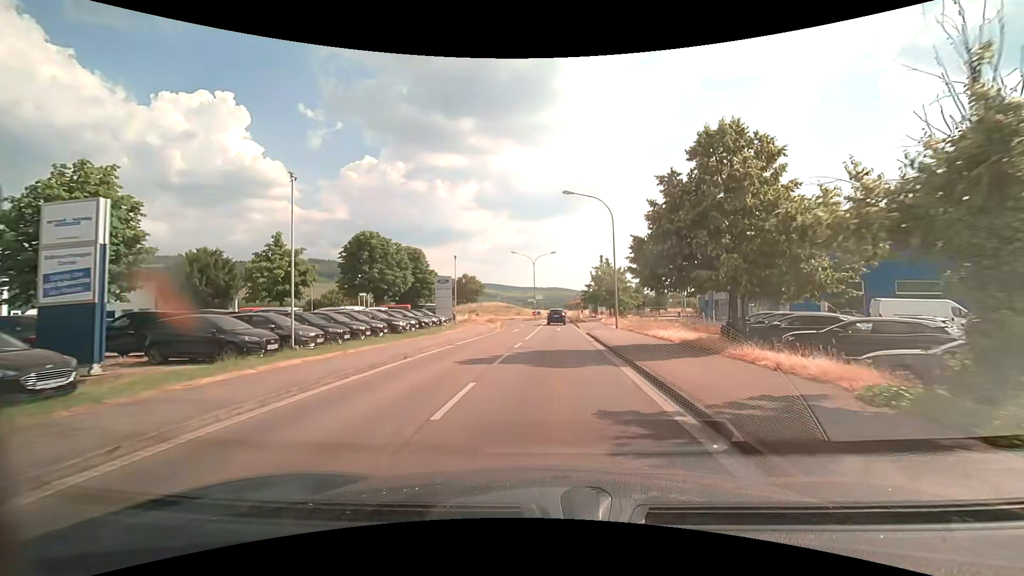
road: tertiary_link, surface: asphalt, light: Day
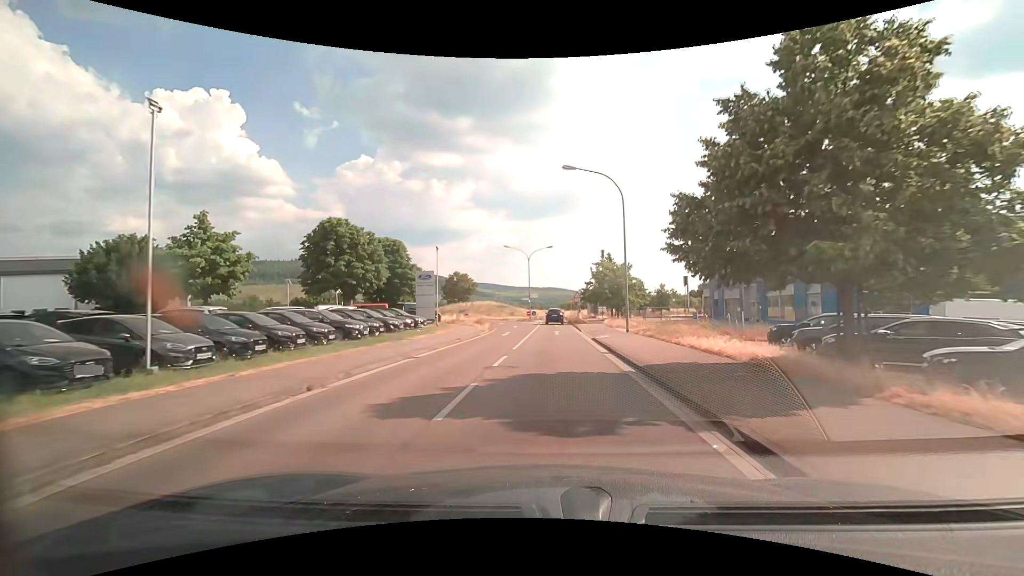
(0.0, +6.3) m; 0°
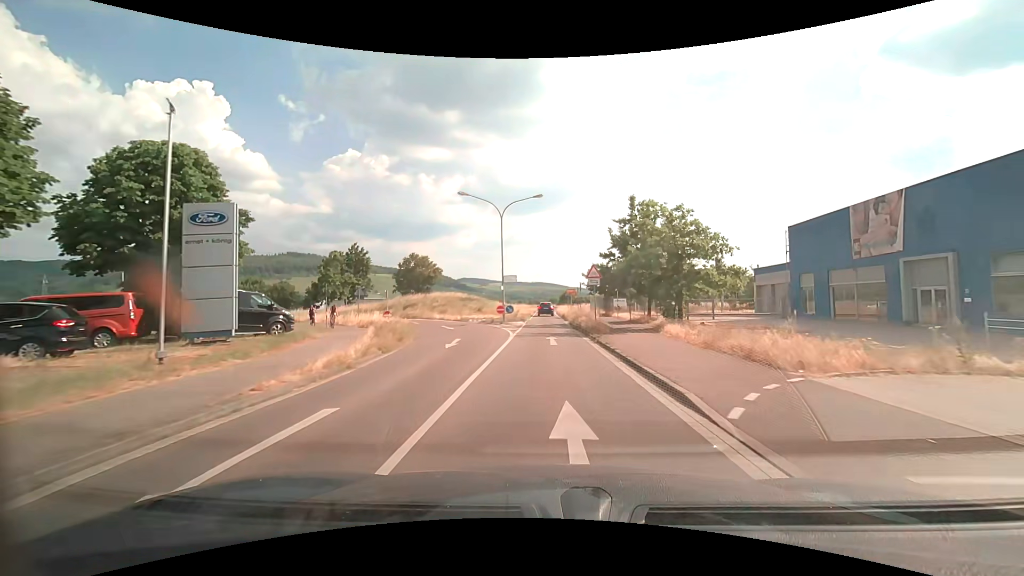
(+0.3, +27.7) m; +1°
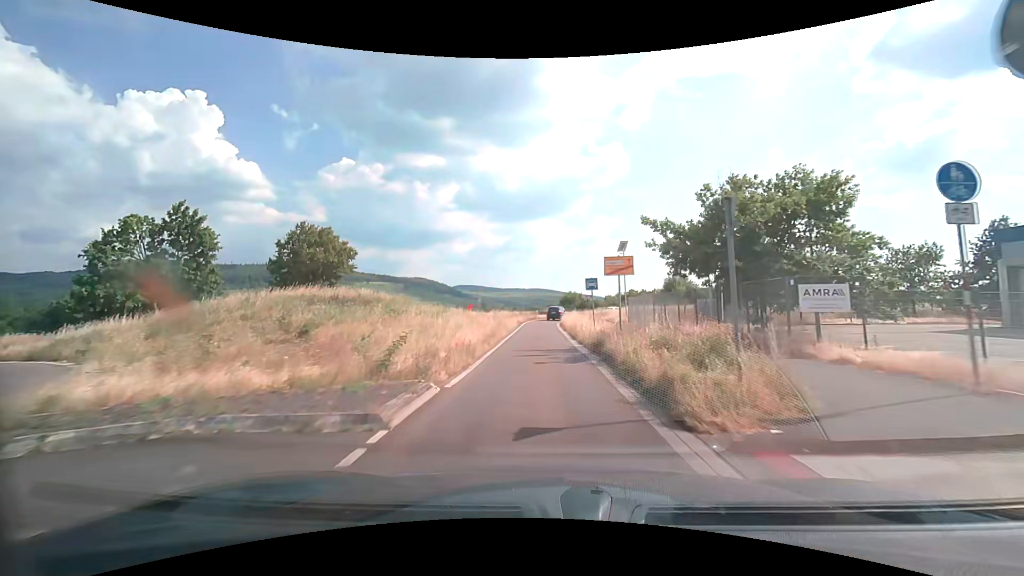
(+0.4, +35.5) m; 0°
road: tertiary
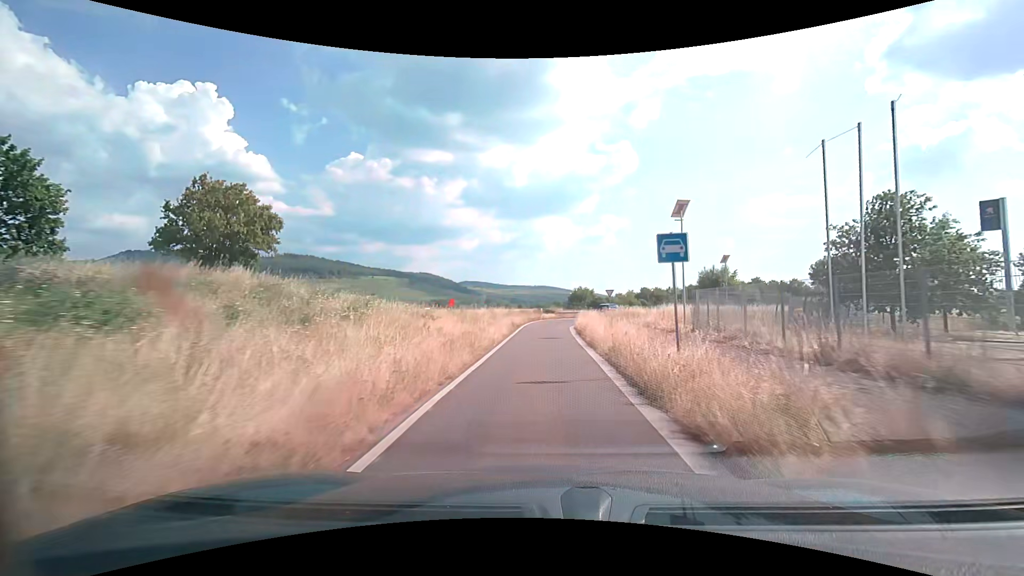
(-0.1, +14.5) m; -1°
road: trunk_link
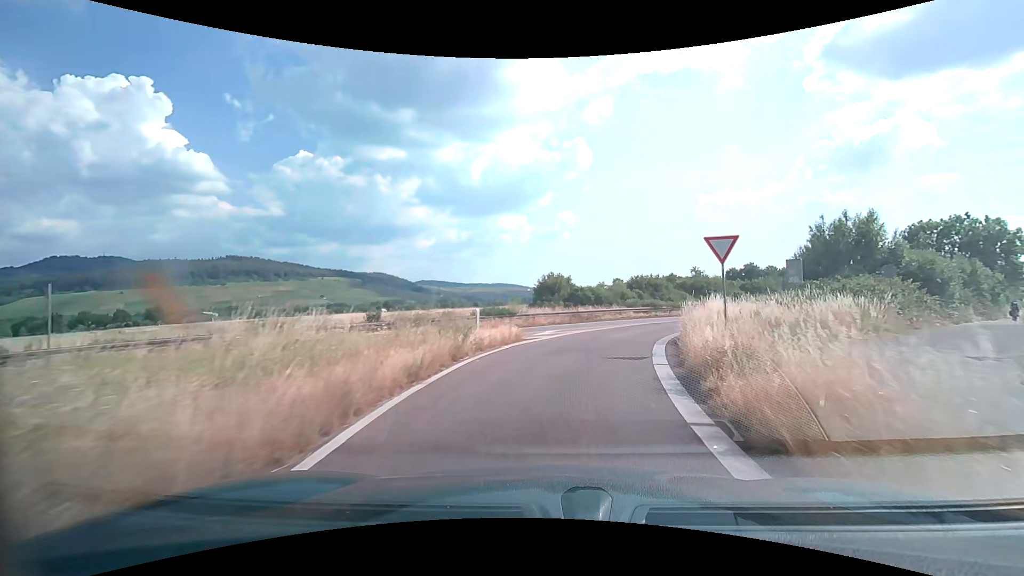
(+0.4, +34.7) m; +5°
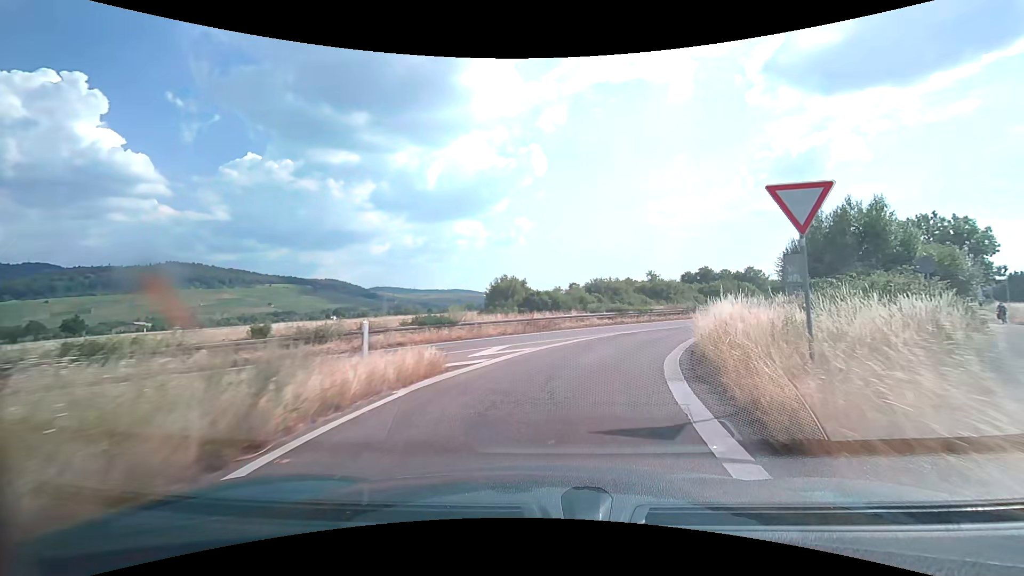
(+0.3, +6.4) m; +4°
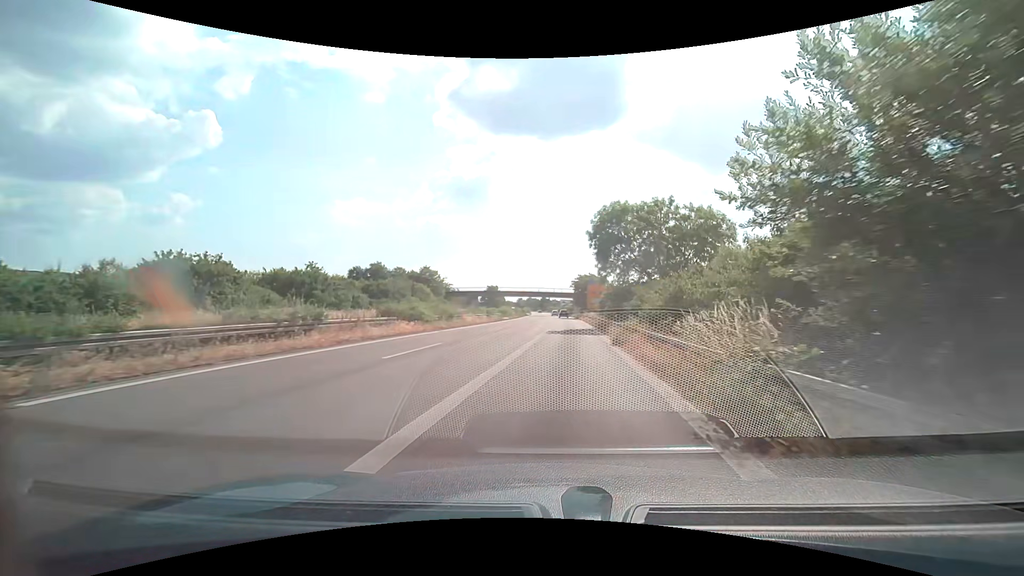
(+10.2, +30.2) m; +36°
(0, +10) (+1, +20) (+2, +30) (+2, +40) (+2, +50) (+3, +60) (+3, +70) (+3, +80) (+3, +90) (+3, +100) m
